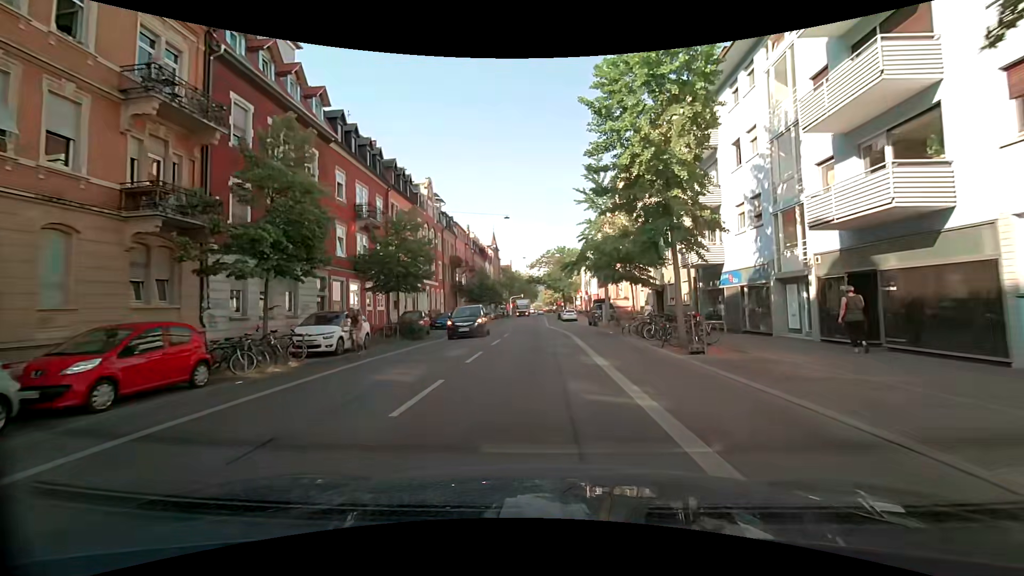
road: secondary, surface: asphalt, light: Day
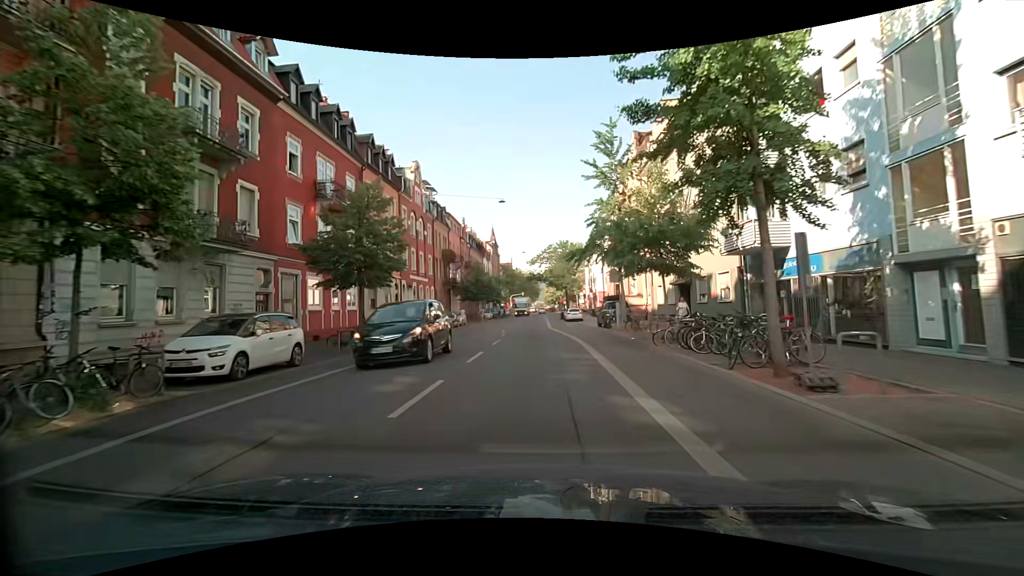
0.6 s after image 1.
(0.0, +6.1) m; 0°
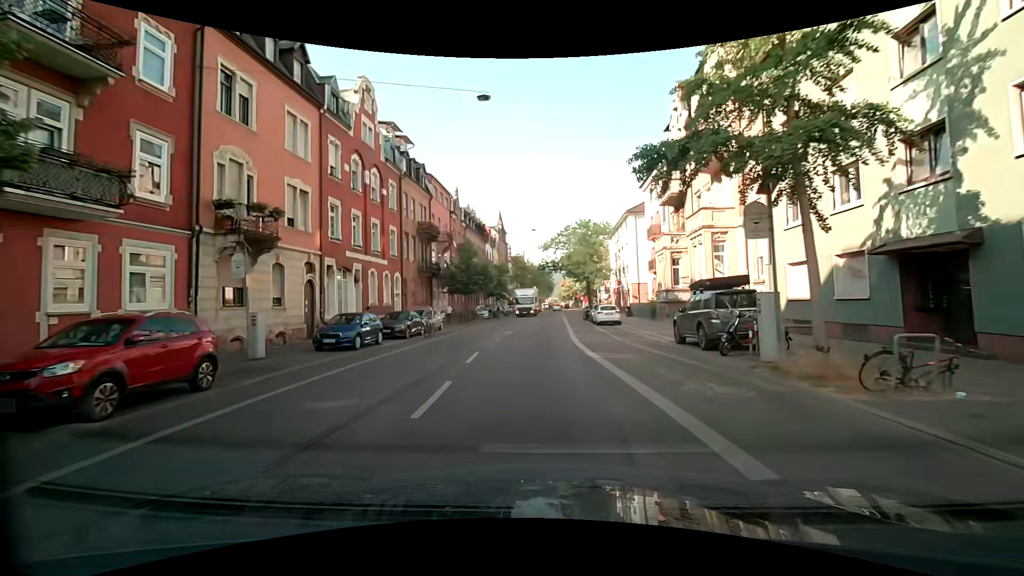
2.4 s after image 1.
(0.0, +18.1) m; -1°
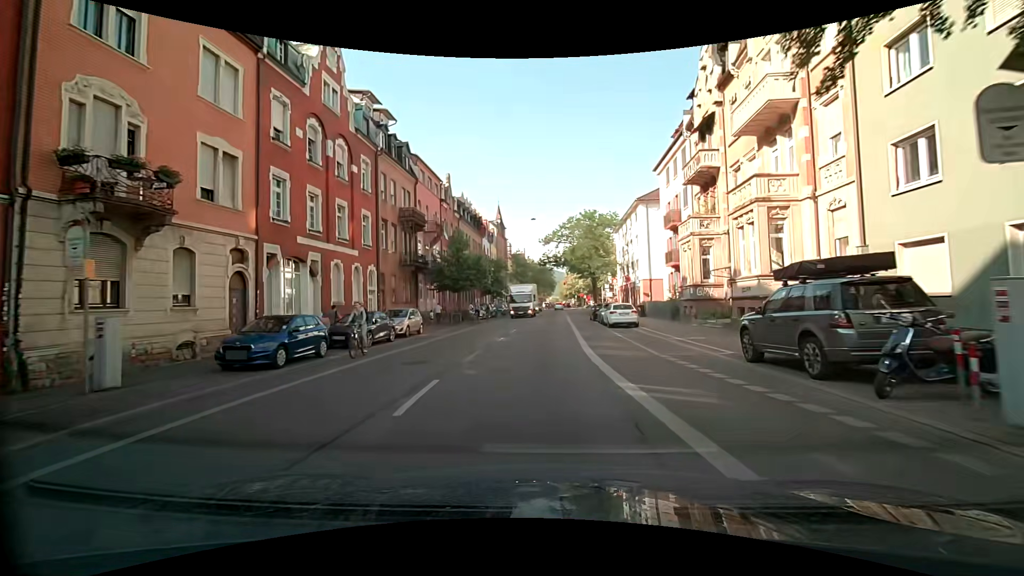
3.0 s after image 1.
(0.0, +5.9) m; 0°
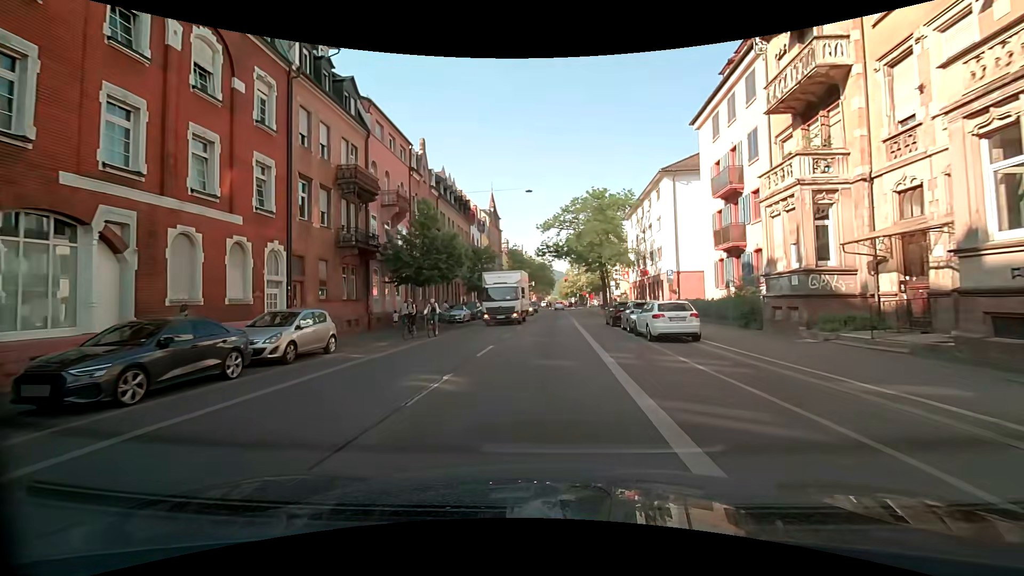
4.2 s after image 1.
(0.0, +11.5) m; +1°
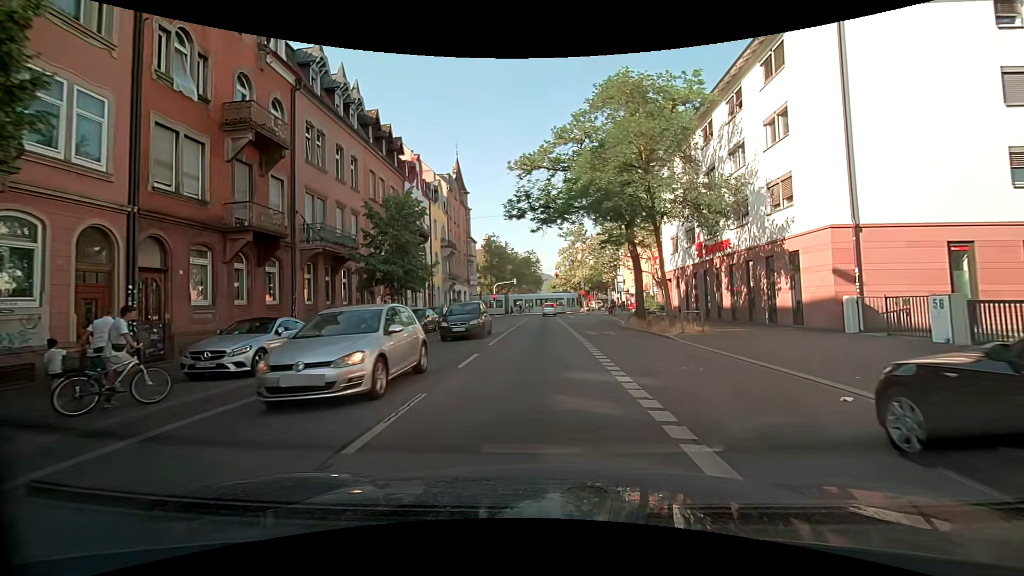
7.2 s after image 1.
(+0.2, +25.7) m; +1°
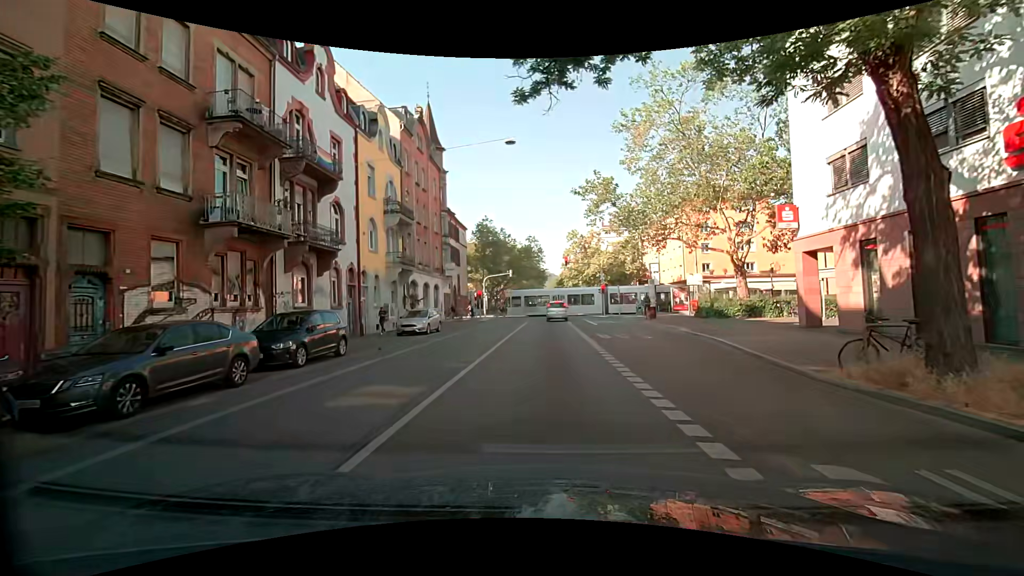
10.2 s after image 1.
(-0.2, +20.4) m; -1°
